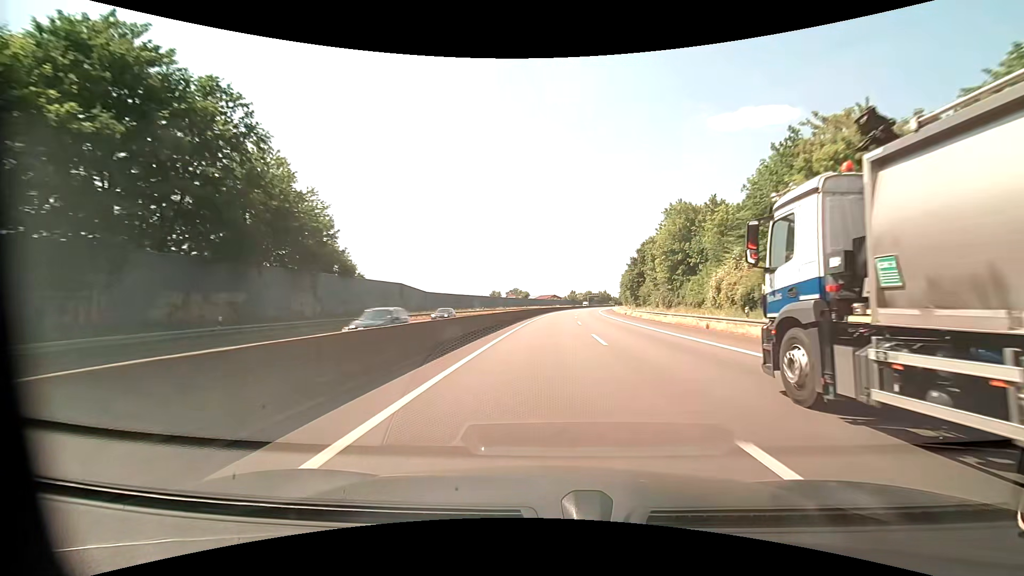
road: motorway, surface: asphalt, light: Day
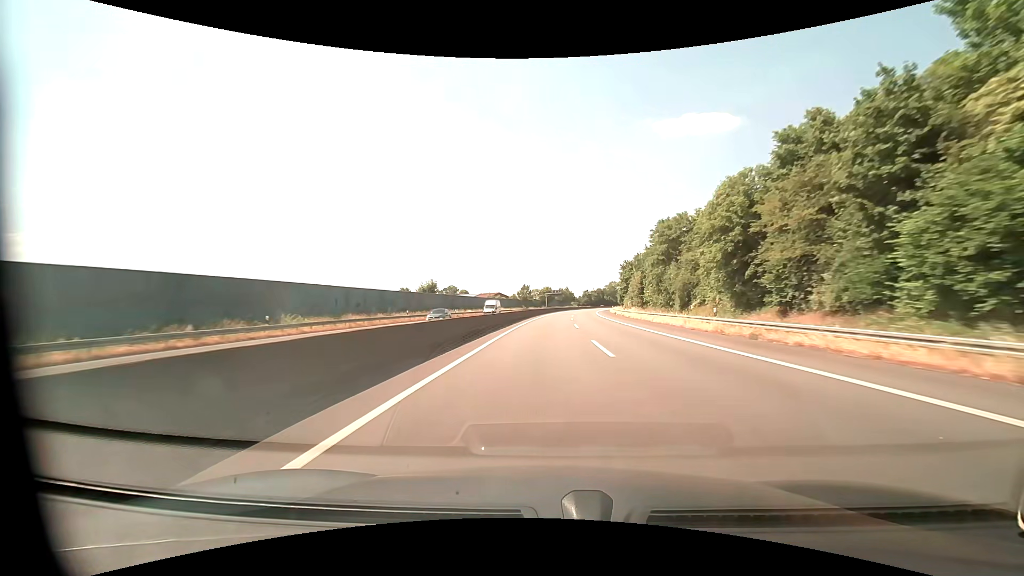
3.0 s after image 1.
(+4.4, +93.6) m; +6°
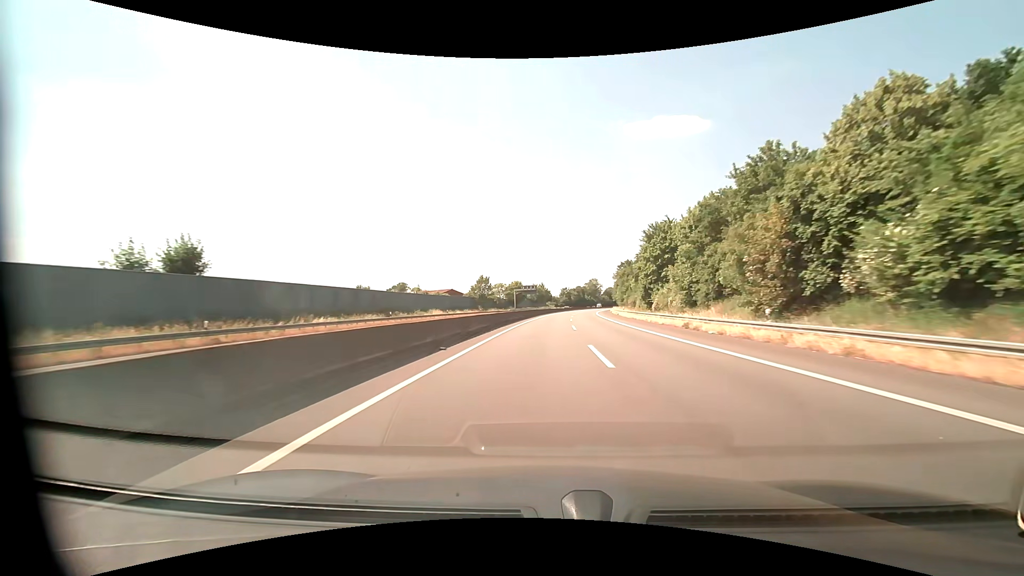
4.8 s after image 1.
(+1.7, +56.4) m; +3°
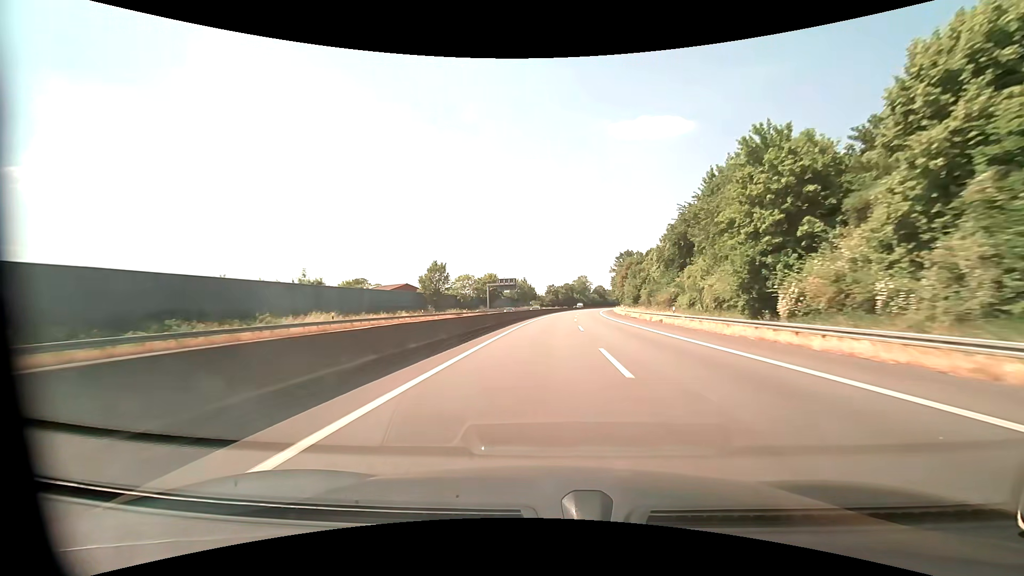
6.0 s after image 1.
(+0.6, +37.7) m; +2°
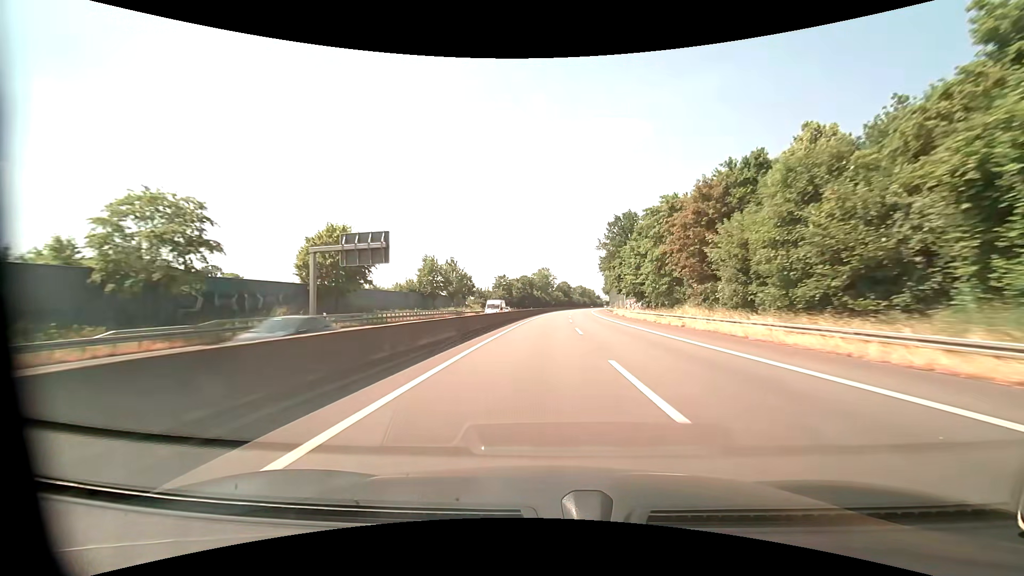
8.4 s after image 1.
(+2.9, +75.5) m; +5°
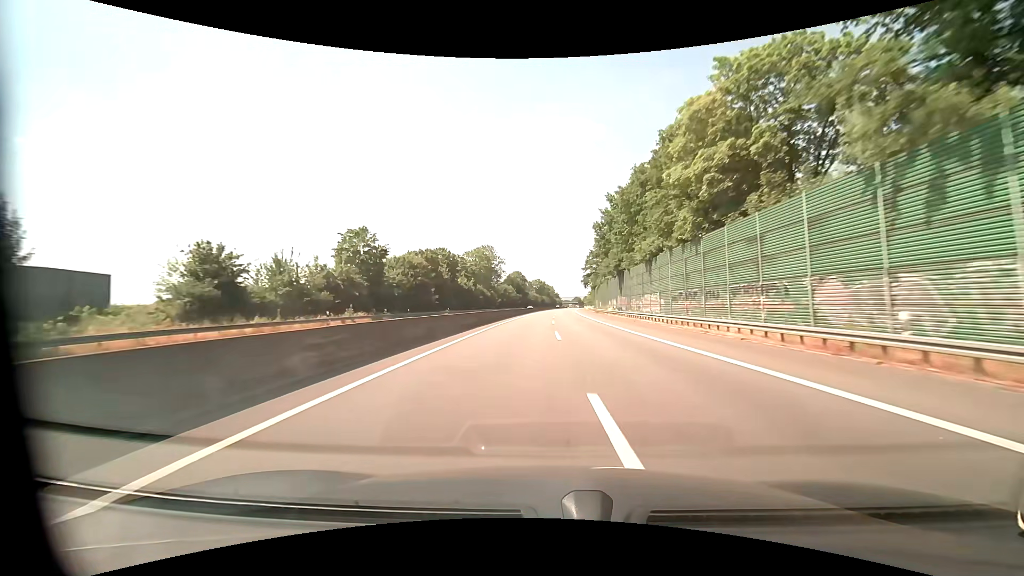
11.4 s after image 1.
(+4.4, +94.7) m; +5°
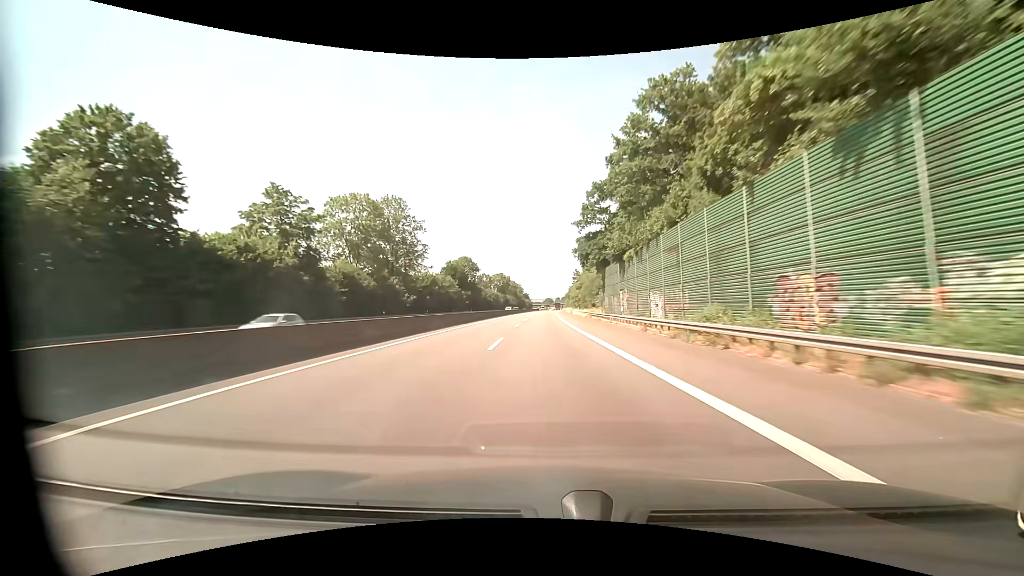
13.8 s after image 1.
(+2.9, +75.7) m; +3°
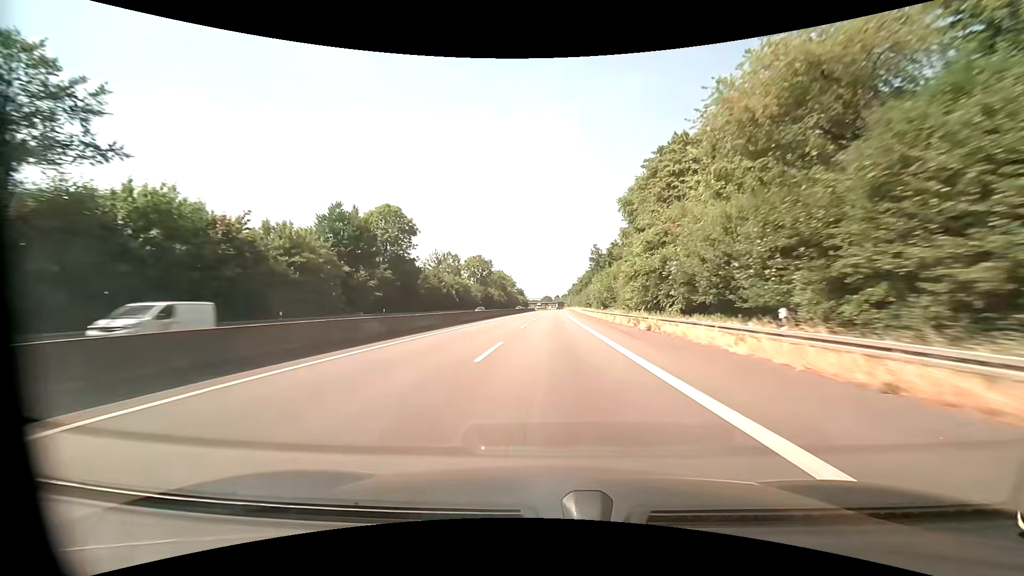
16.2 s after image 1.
(+0.6, +75.6) m; +1°
(0, +10) (0, +20) (+1, +30) (+1, +40) (+1, +50) (+1, +60) (+2, +70) (+2, +80) (+3, +90) (+3, +100) m
